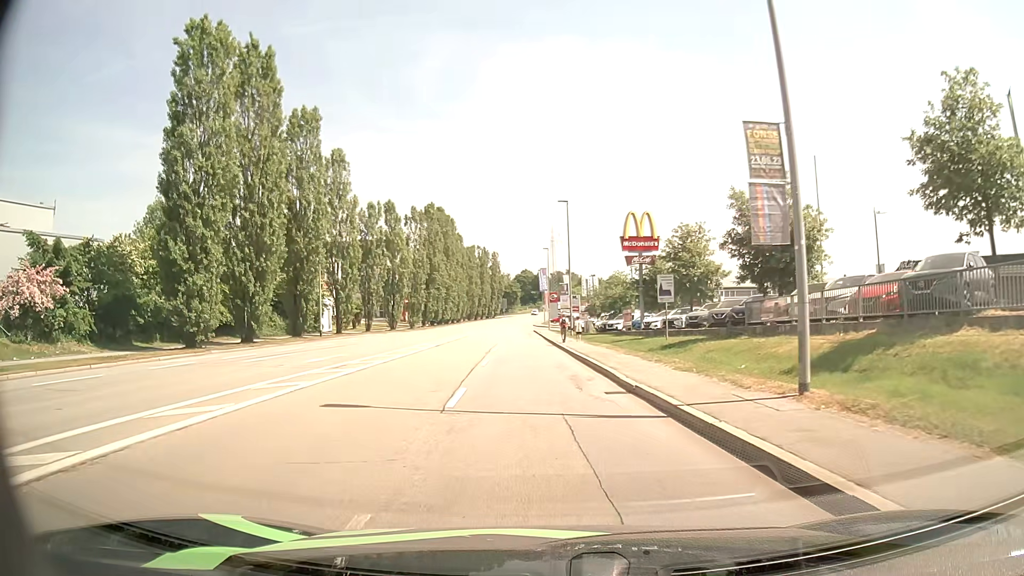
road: tertiary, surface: asphalt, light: Day
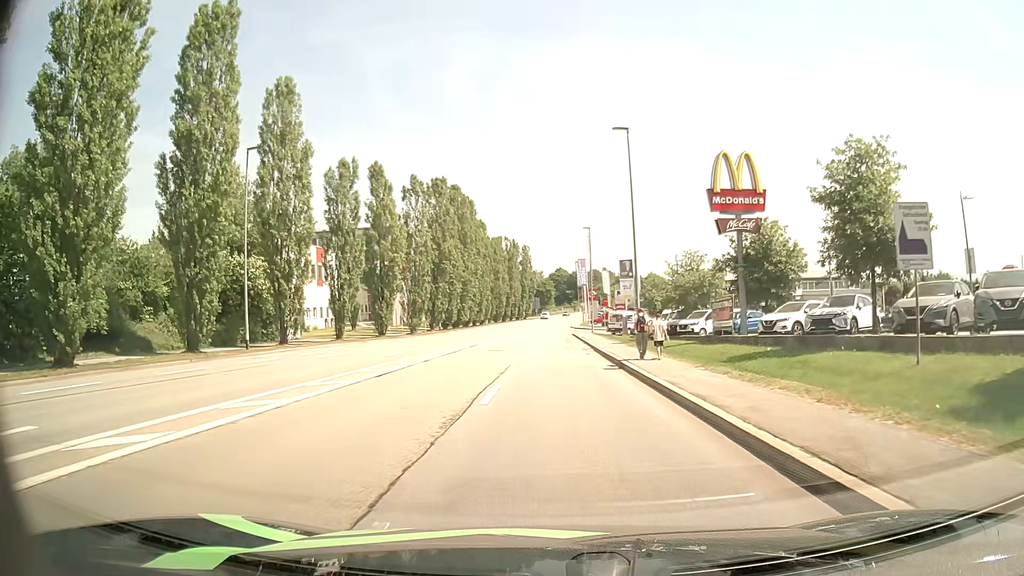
(-0.6, +19.6) m; -2°
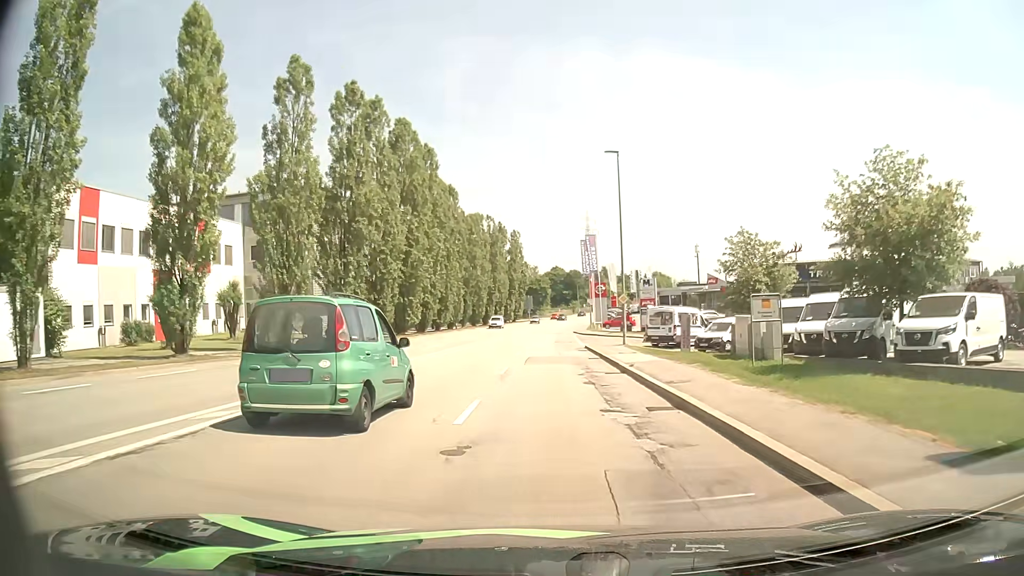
(-0.1, +31.1) m; 0°
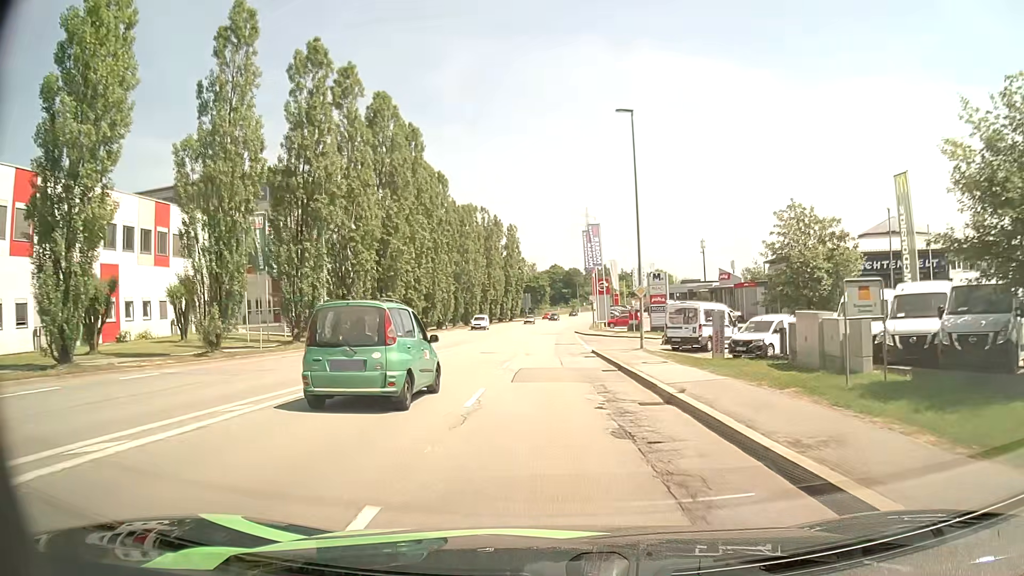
(0.0, +7.2) m; 0°
(0, +10) (0, +20) (0, +30) (0, +40) (0, +50) (+1, +60) (+1, +70) (+1, +80) (+2, +90) (+3, +100) m
